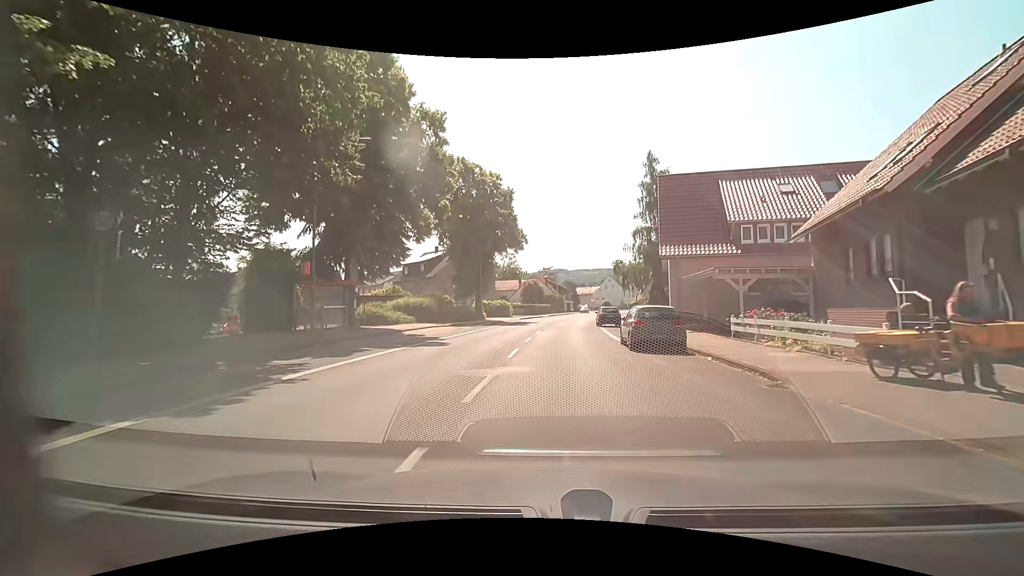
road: tertiary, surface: asphalt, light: Day
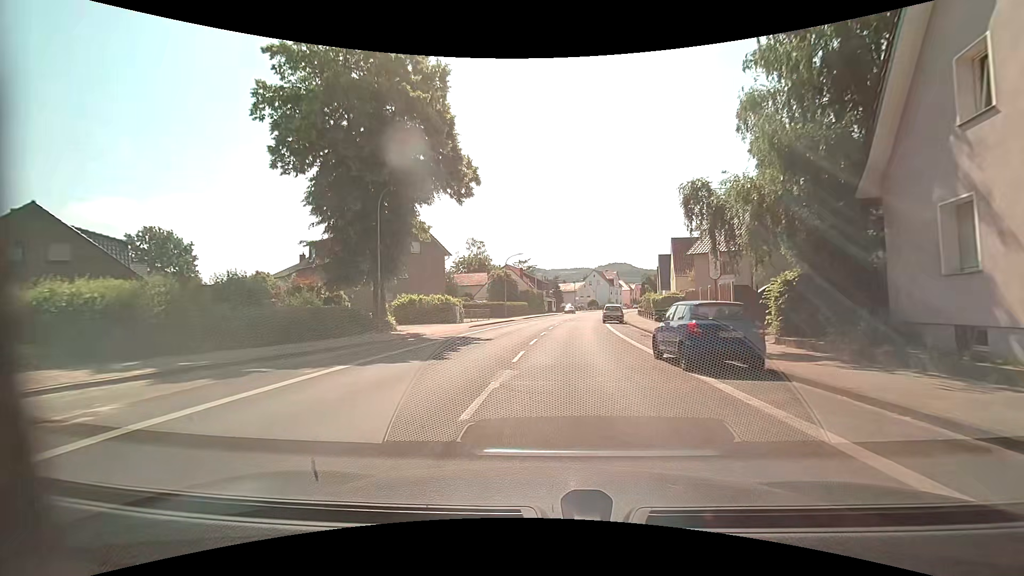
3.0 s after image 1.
(+0.5, +27.0) m; +2°
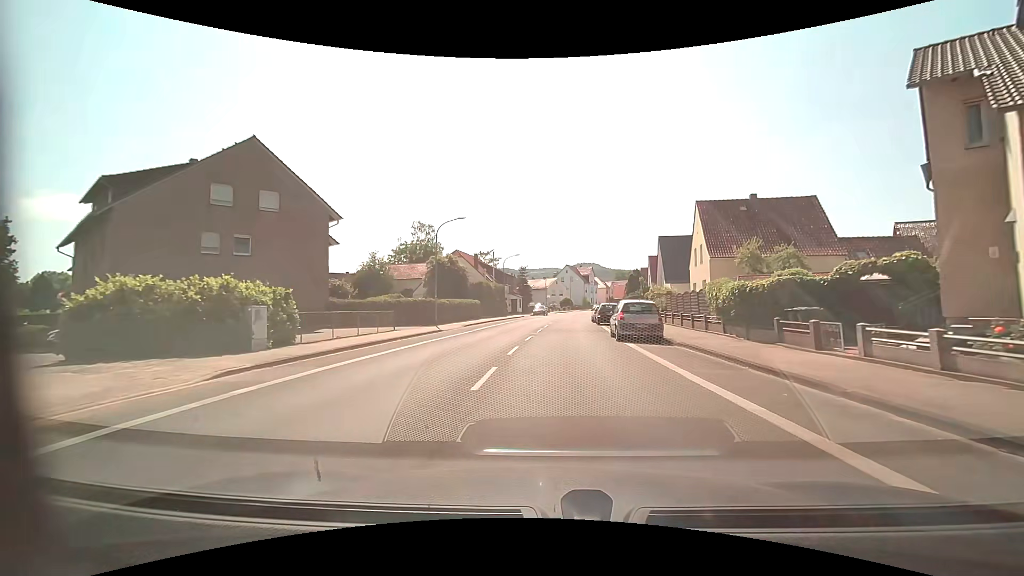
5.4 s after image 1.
(+1.0, +24.0) m; +5°
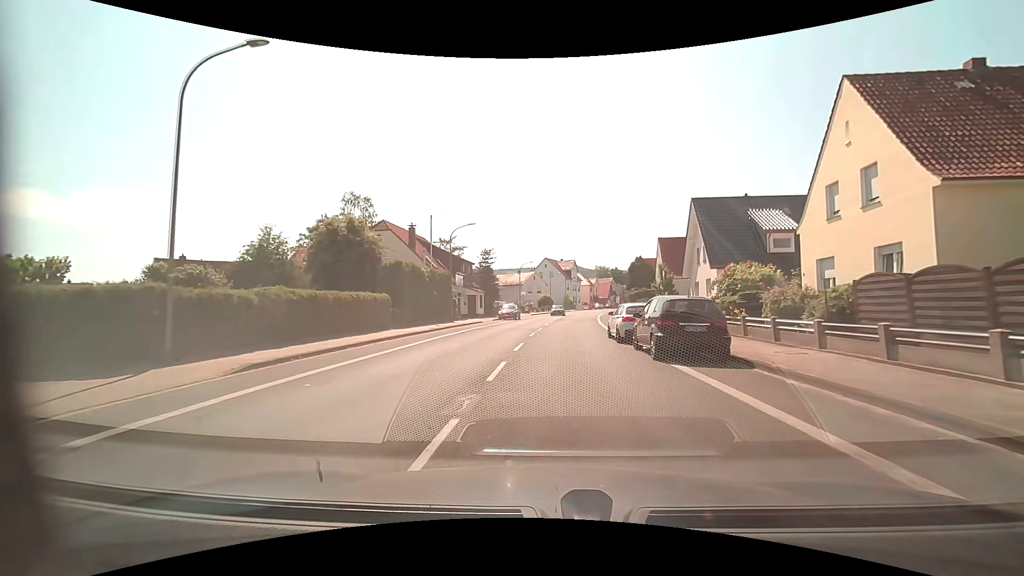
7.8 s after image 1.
(+0.2, +24.0) m; +2°
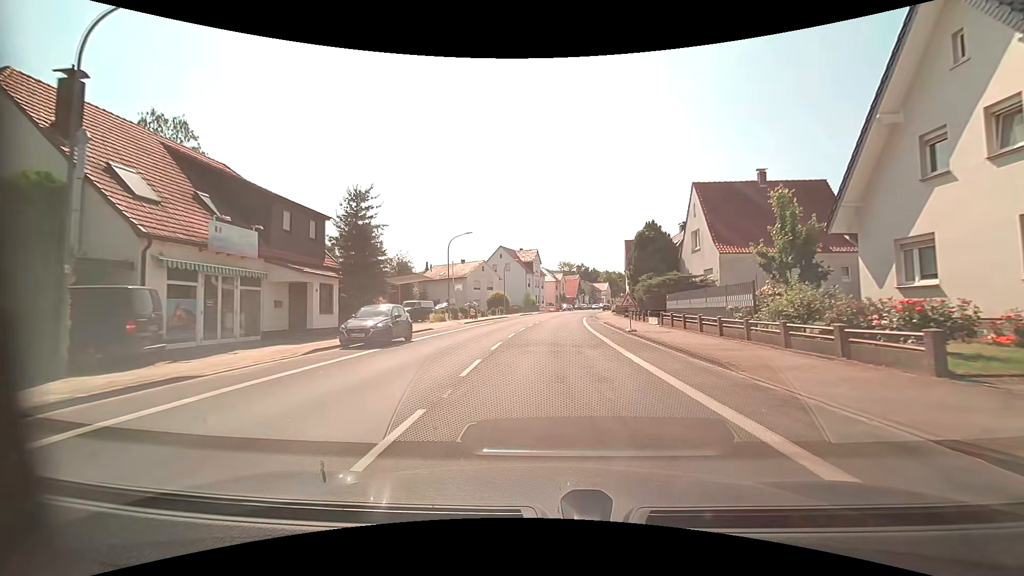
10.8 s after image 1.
(+1.2, +30.5) m; +5°
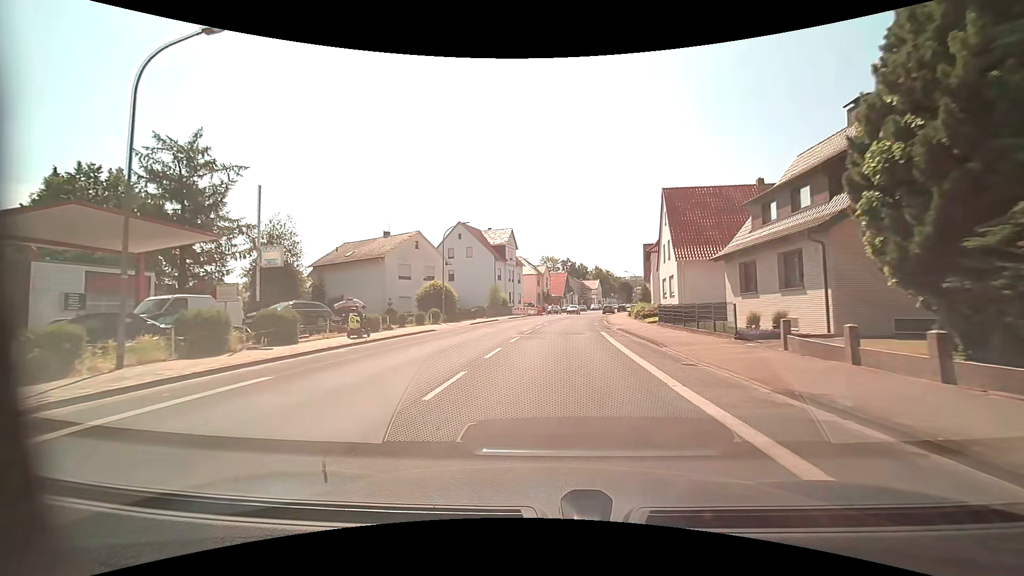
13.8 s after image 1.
(+0.5, +32.6) m; +2°
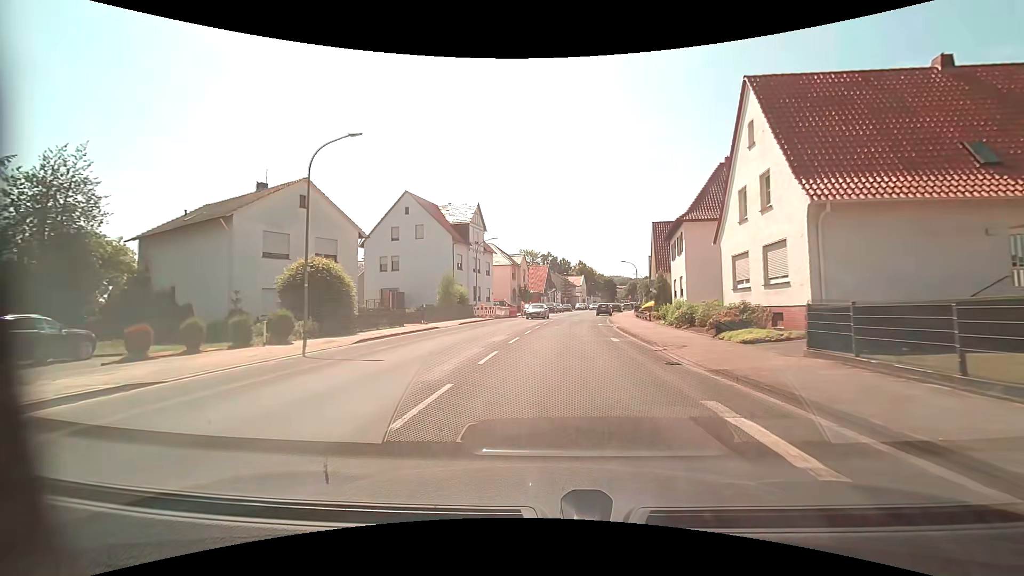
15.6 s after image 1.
(+0.4, +19.7) m; +3°
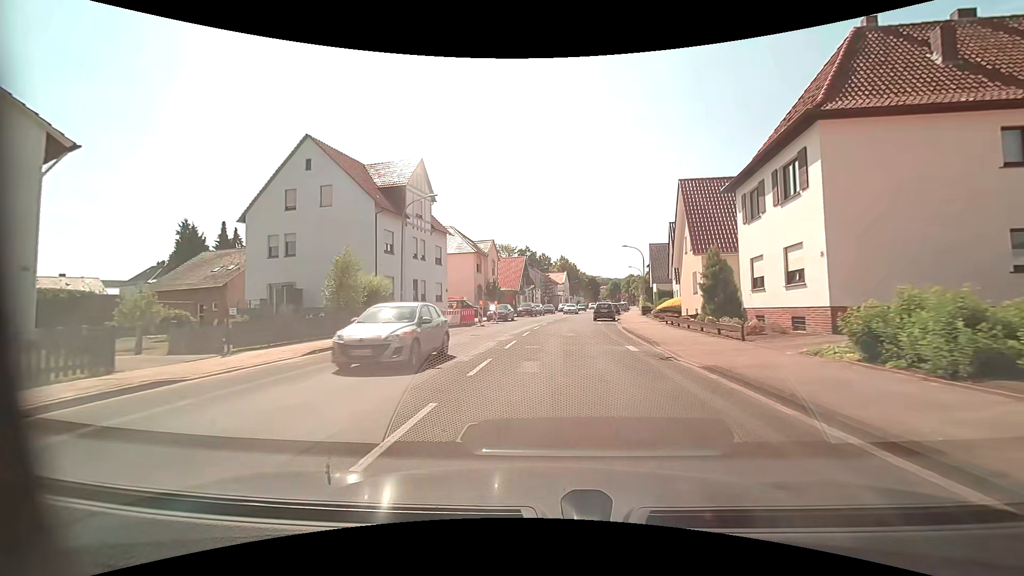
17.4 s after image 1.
(+0.3, +19.4) m; +2°
(0, +10) (0, +20) (+1, +30) (+2, +40) (+3, +50) (+5, +60) (+6, +70) (+8, +79) (+10, +89) (+11, +99) m
